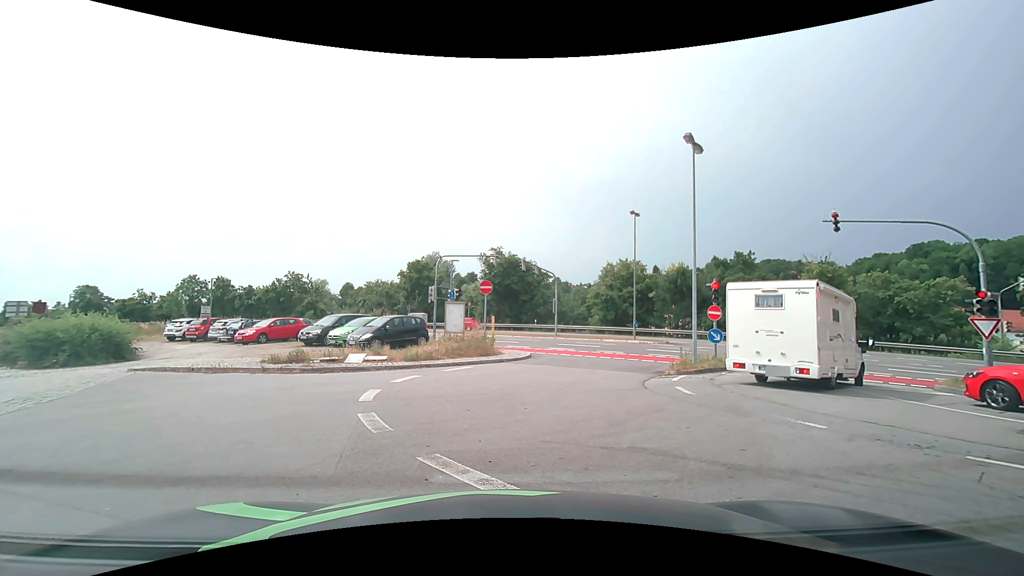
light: Day
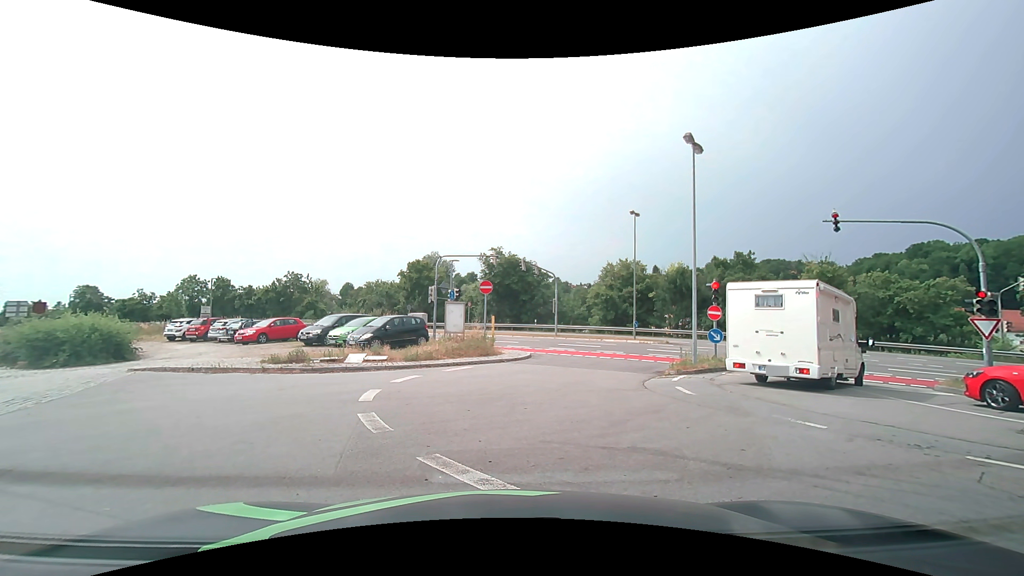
(0.0, 0.0) m; 0°
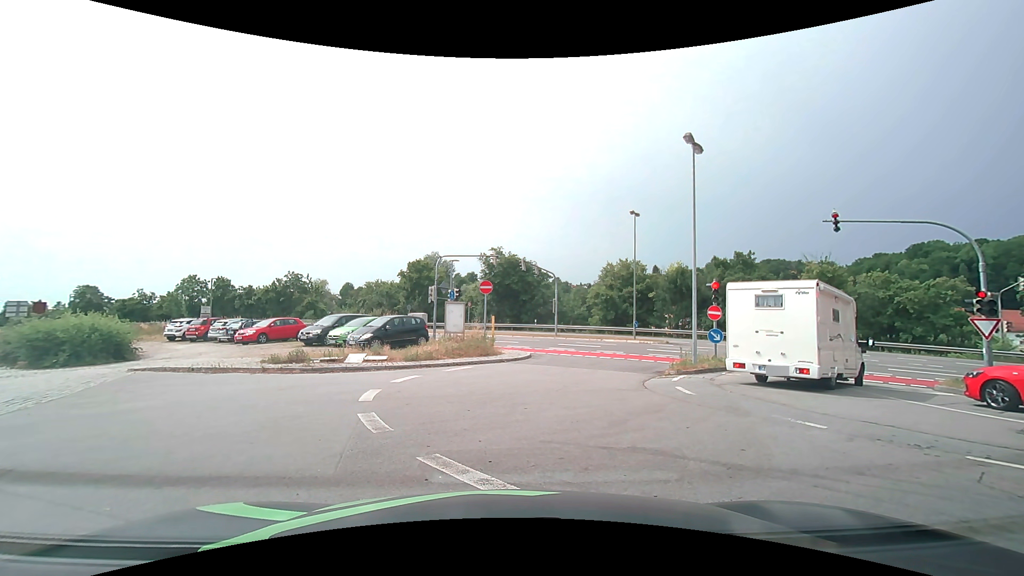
(0.0, 0.0) m; 0°
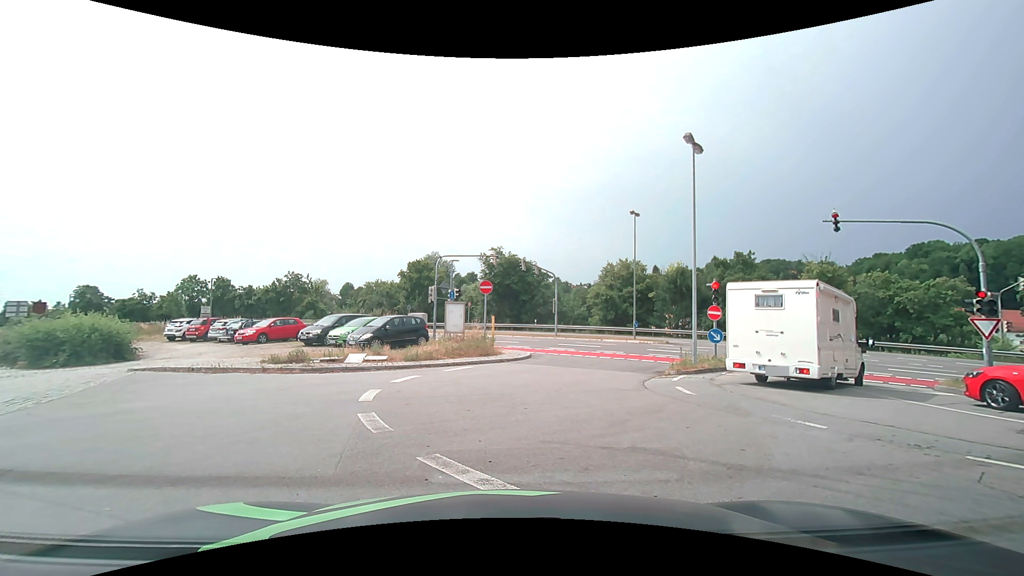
(0.0, 0.0) m; 0°
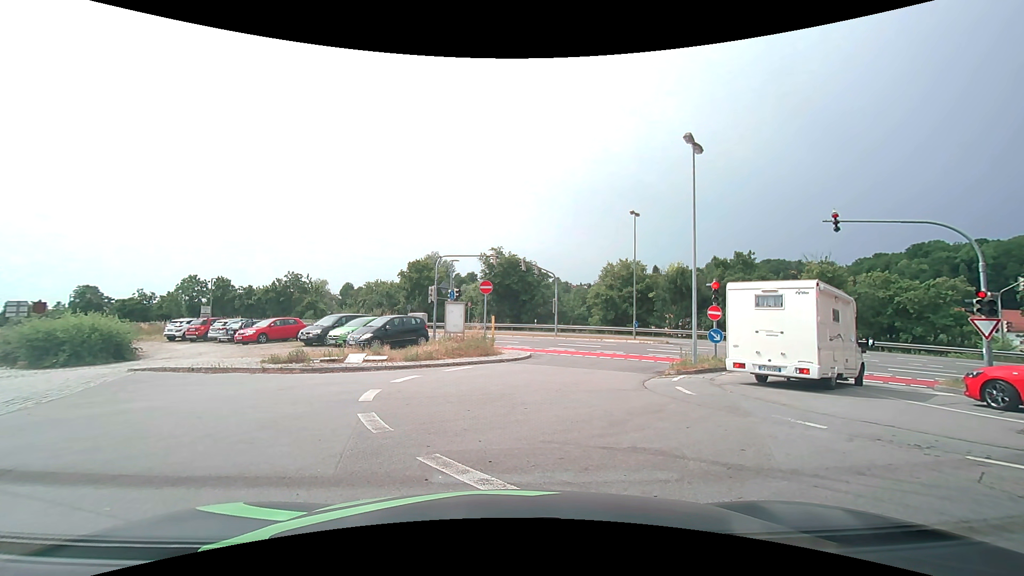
(0.0, 0.0) m; 0°
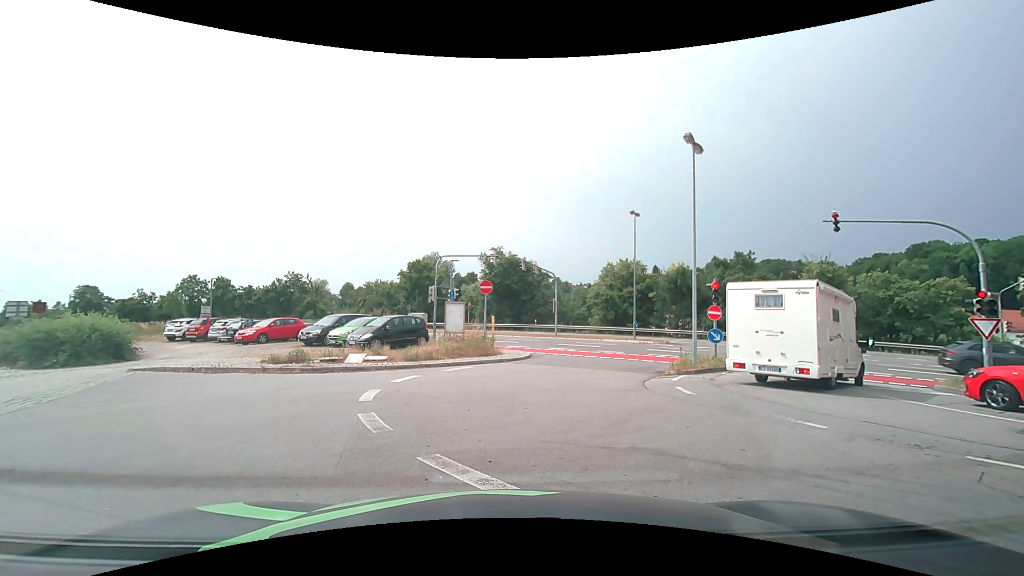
(0.0, 0.0) m; 0°
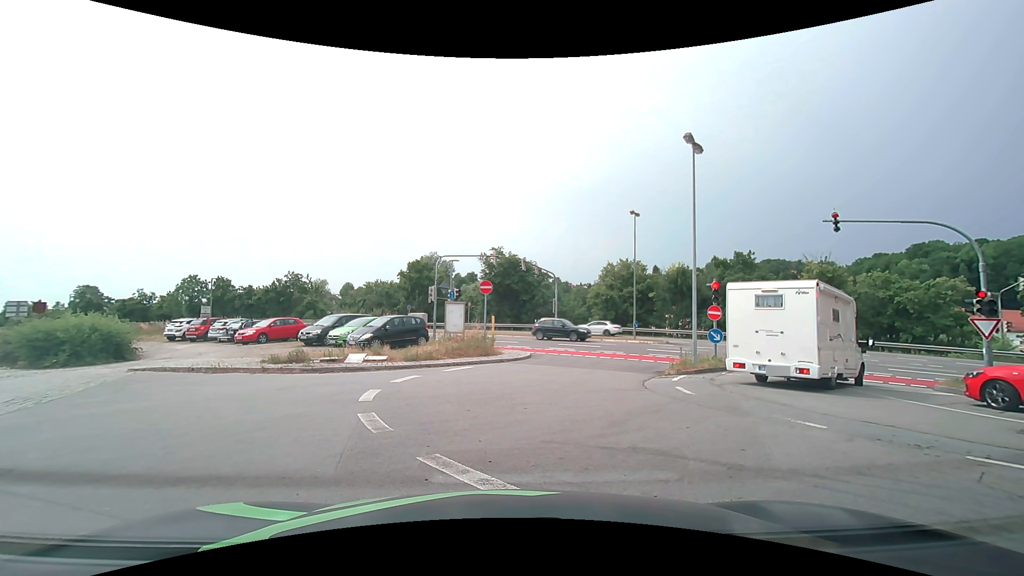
(0.0, 0.0) m; 0°
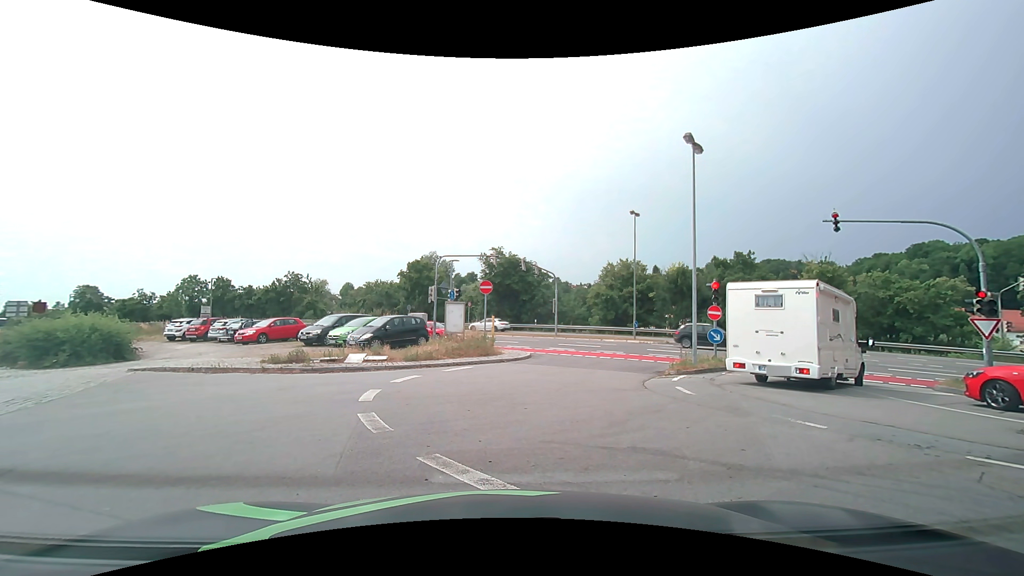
(0.0, 0.0) m; 0°
